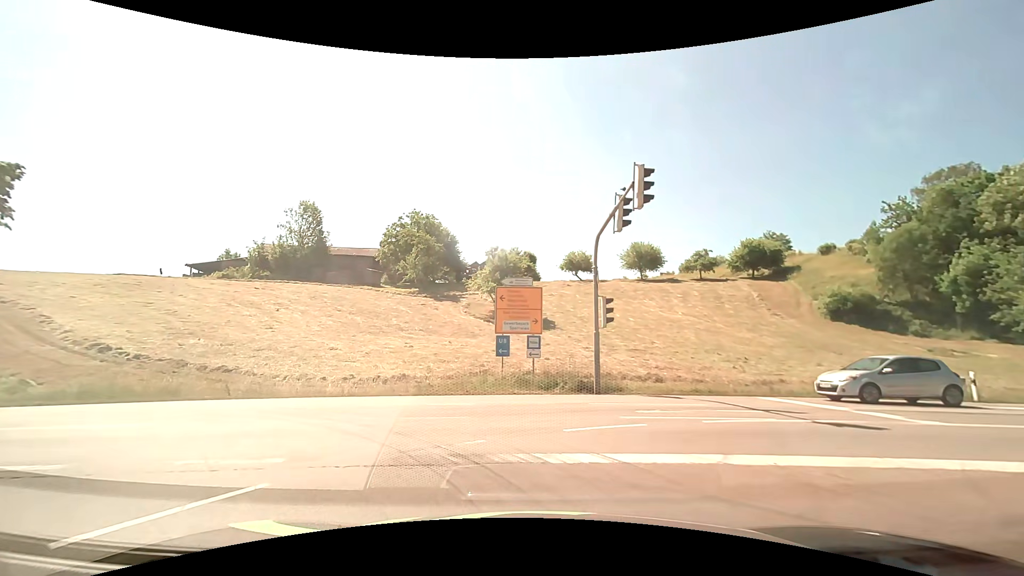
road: motorway_link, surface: asphalt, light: Day
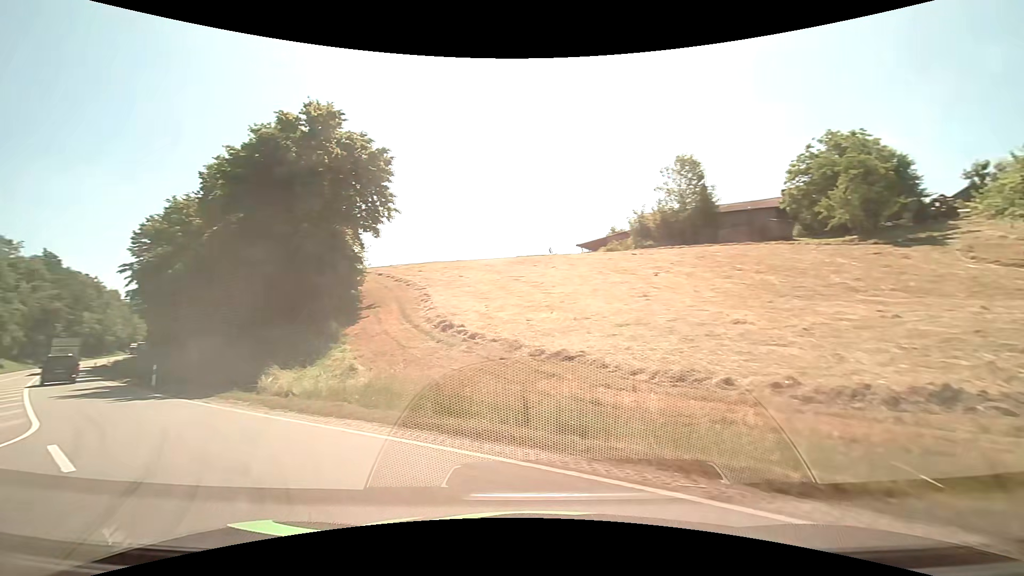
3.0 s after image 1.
(-3.7, +12.8) m; -44°
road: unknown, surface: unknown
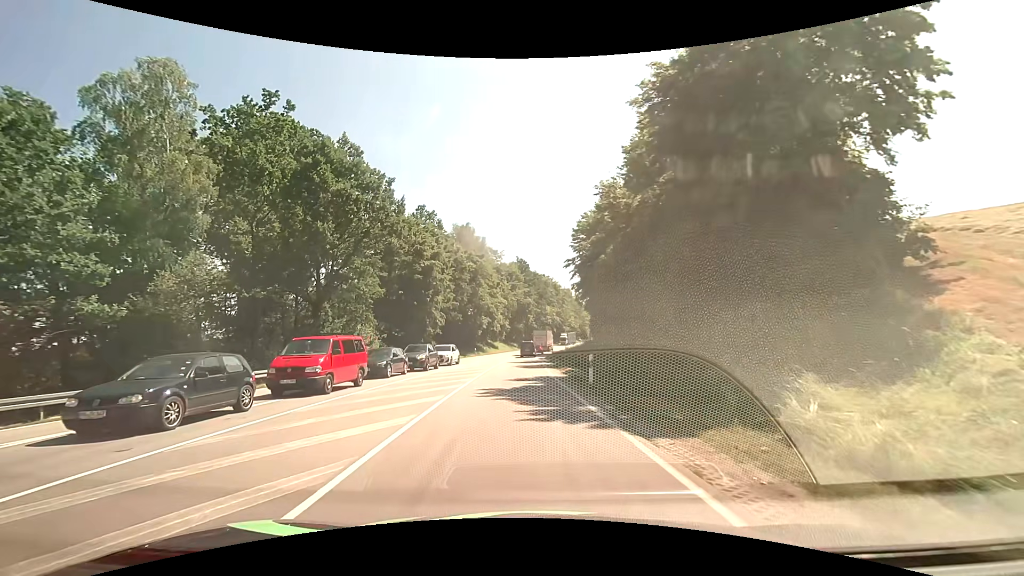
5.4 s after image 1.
(-5.9, +10.4) m; -47°
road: primary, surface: asphalt
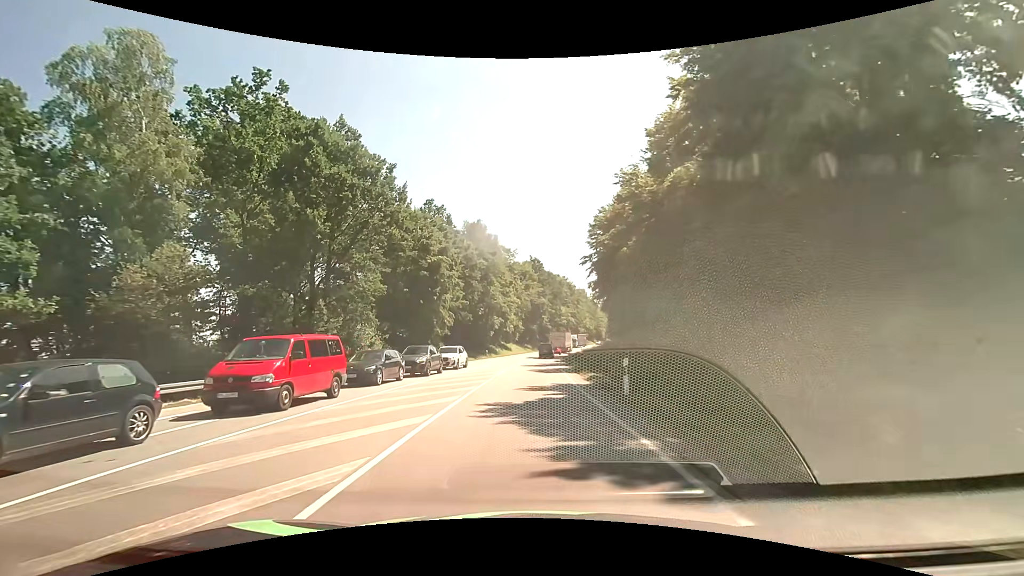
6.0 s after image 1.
(0.0, +4.0) m; -1°
(0, +10) (0, +20) (0, +30) (0, +40) (+1, +50) (+1, +60) (+2, +70) (+3, +80) (+4, +90) (+5, +100) m
